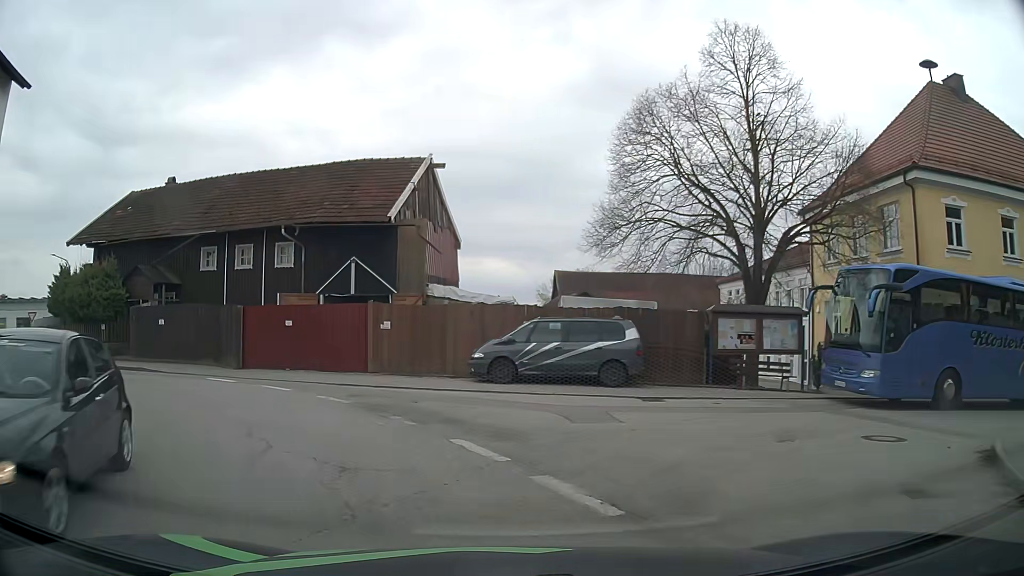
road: tertiary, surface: asphalt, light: Day
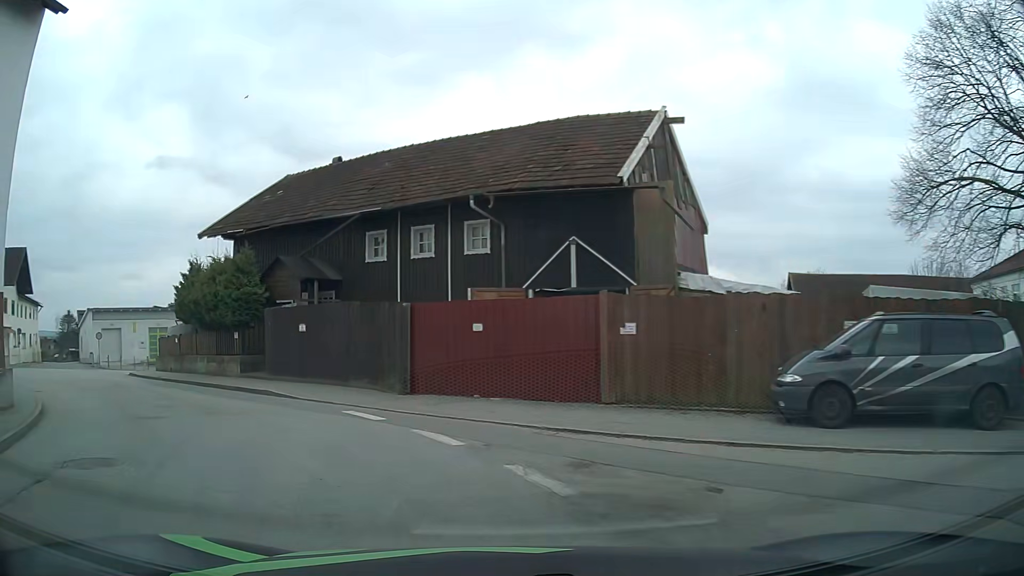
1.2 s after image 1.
(-1.3, +7.2) m; -20°
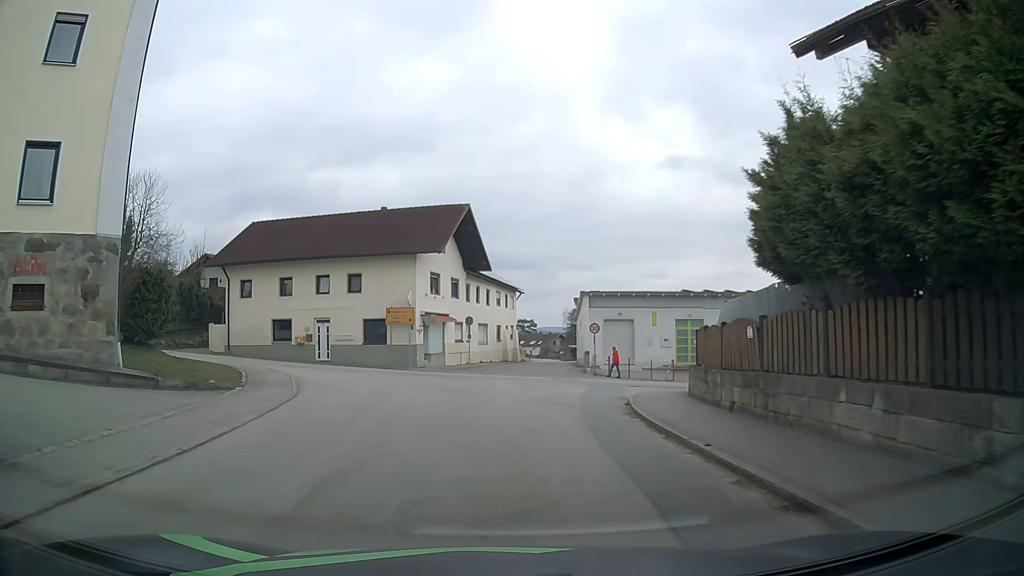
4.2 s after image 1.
(-8.3, +16.7) m; -45°
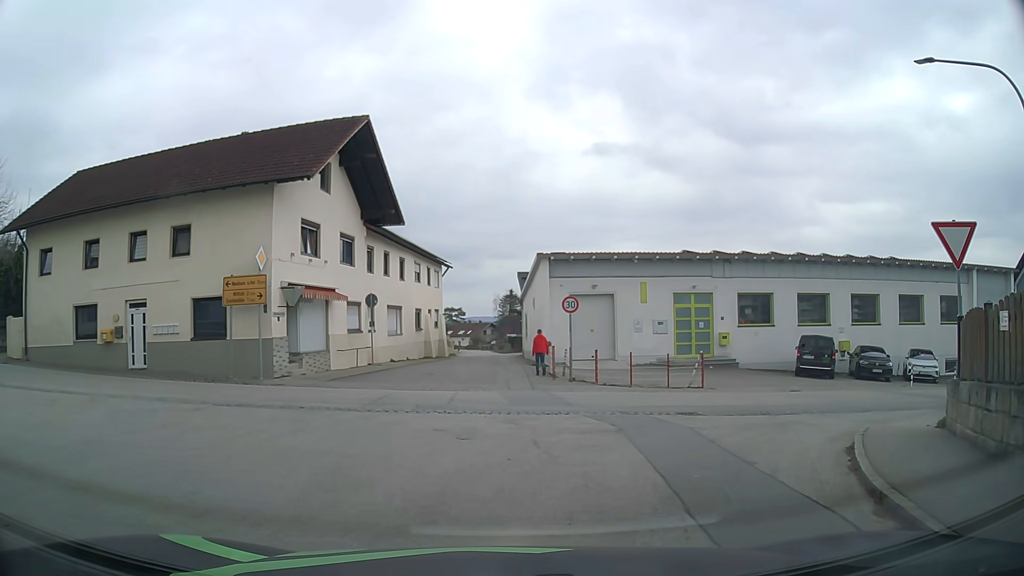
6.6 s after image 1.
(+0.1, +14.8) m; +6°
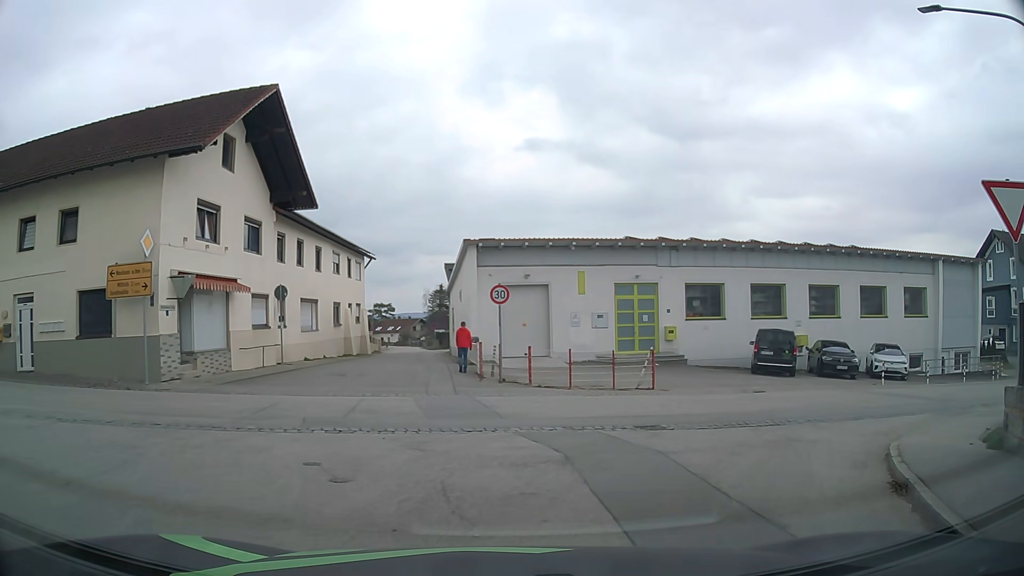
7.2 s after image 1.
(+0.2, +2.9) m; +6°
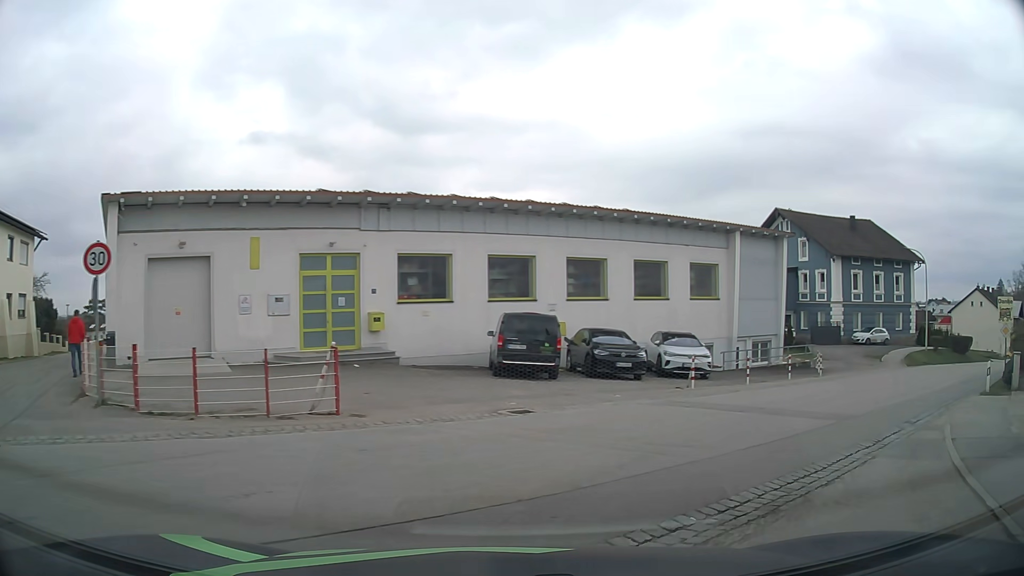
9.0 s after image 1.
(+1.5, +8.2) m; +24°
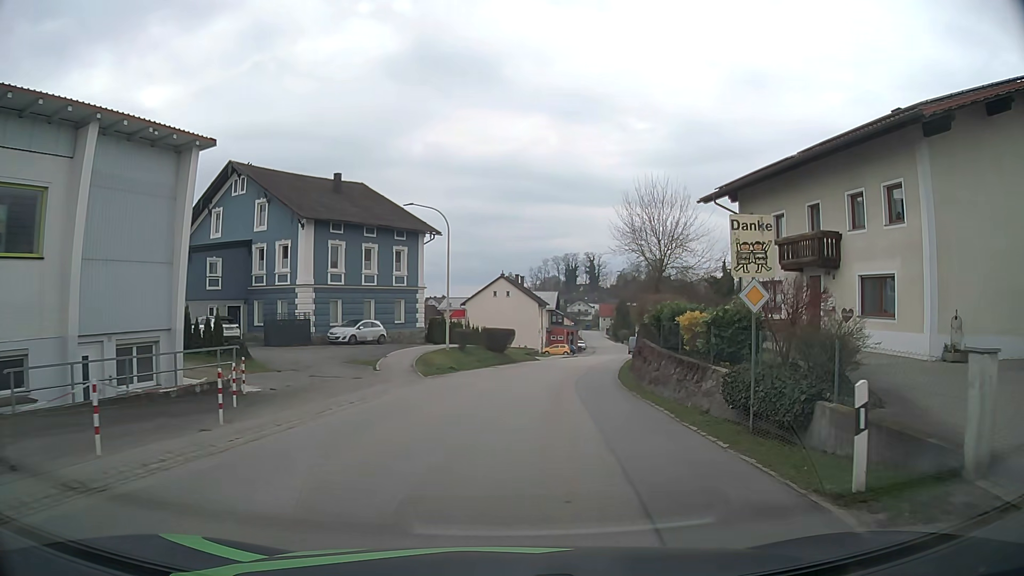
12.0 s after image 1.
(+8.1, +15.8) m; +44°
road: secondary
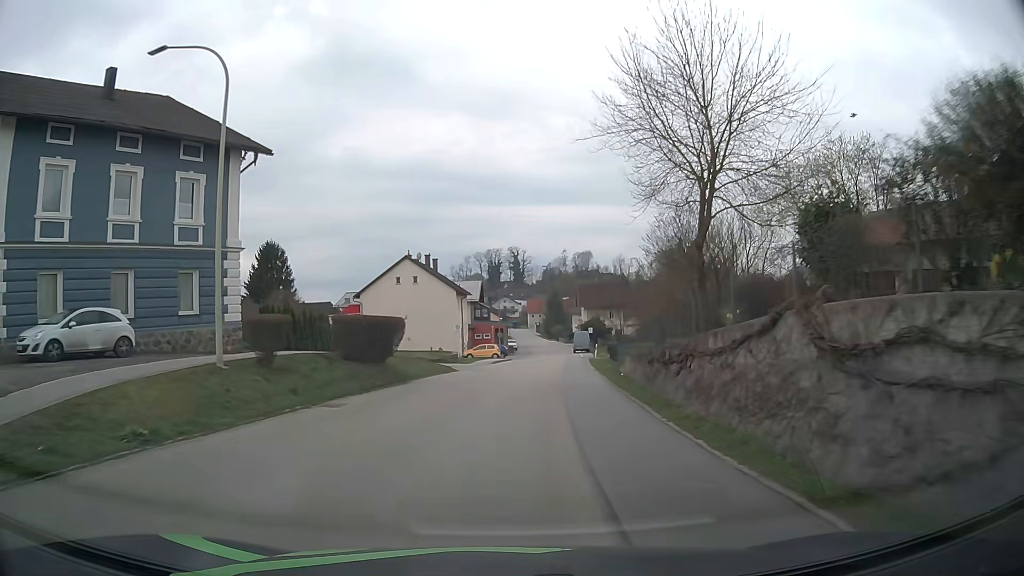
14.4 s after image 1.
(+1.3, +22.6) m; +6°
(0, +10) (+1, +20) (+2, +30) (+2, +40) (+3, +50) (+4, +60) (+5, +70) (+5, +80) (+6, +90) (+6, +100) m
